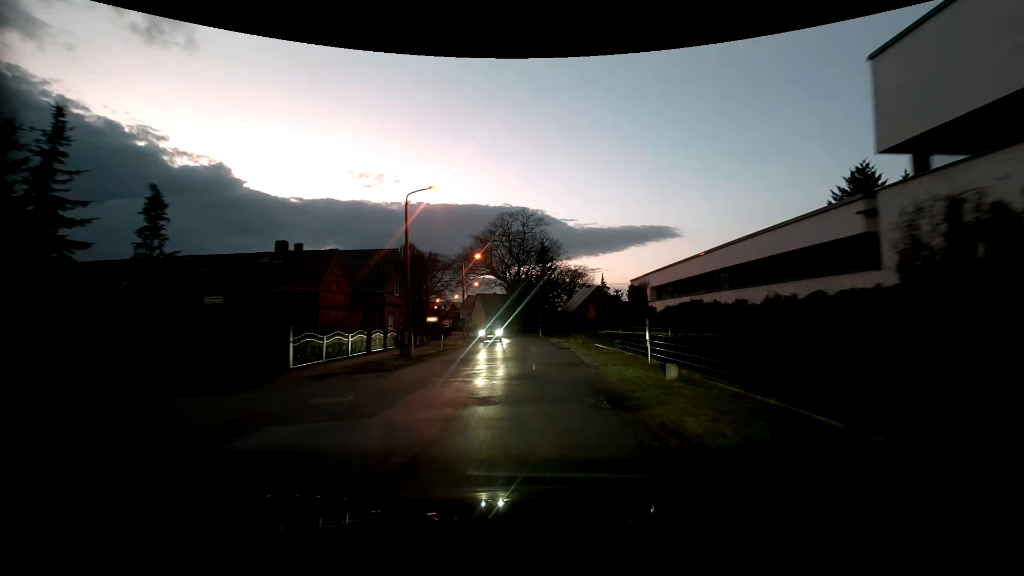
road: tertiary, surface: asphalt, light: Dusk
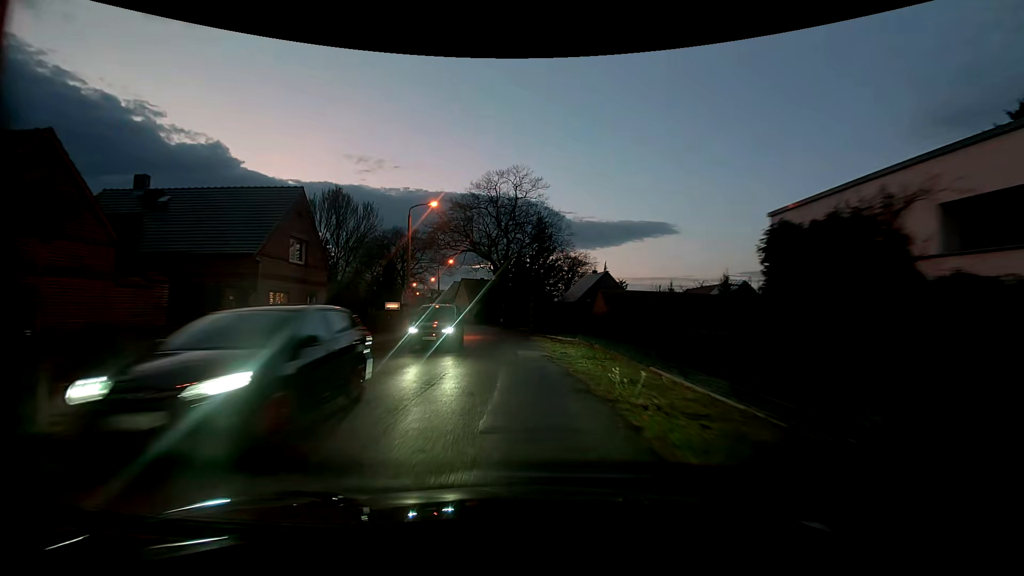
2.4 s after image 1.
(+0.3, +16.3) m; +1°
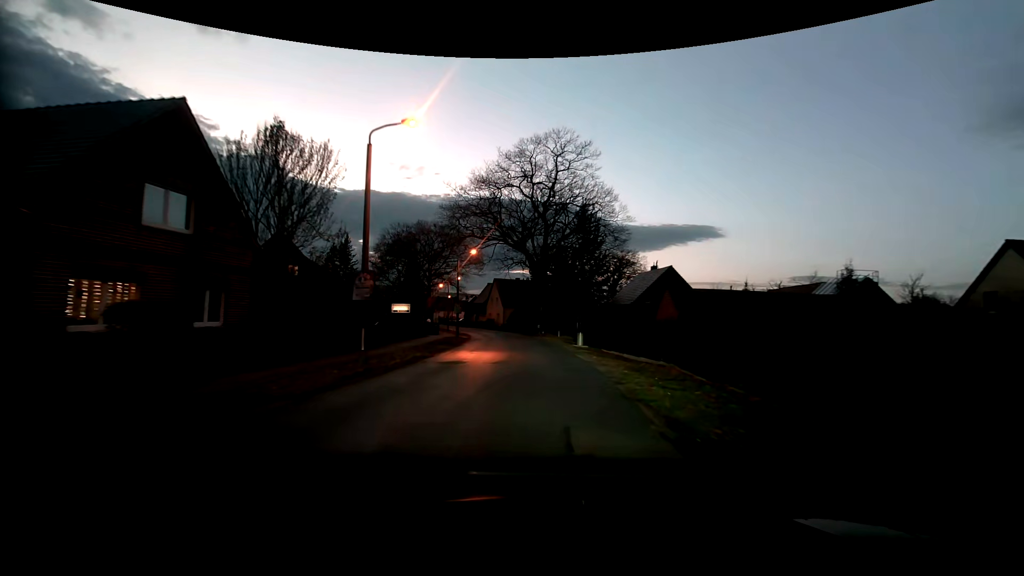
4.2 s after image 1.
(-0.4, +12.0) m; -5°
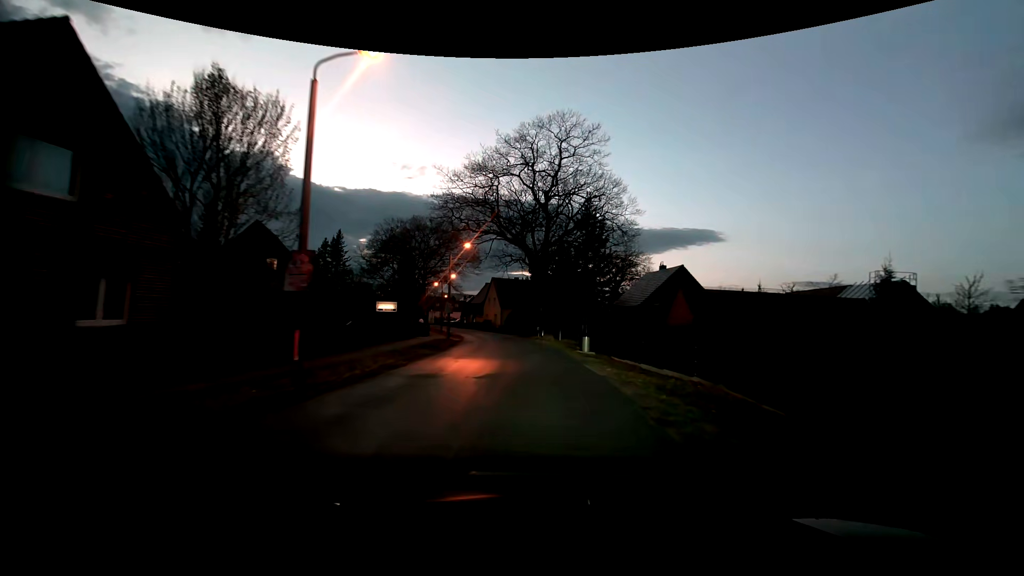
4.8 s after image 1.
(0.0, +4.0) m; +1°
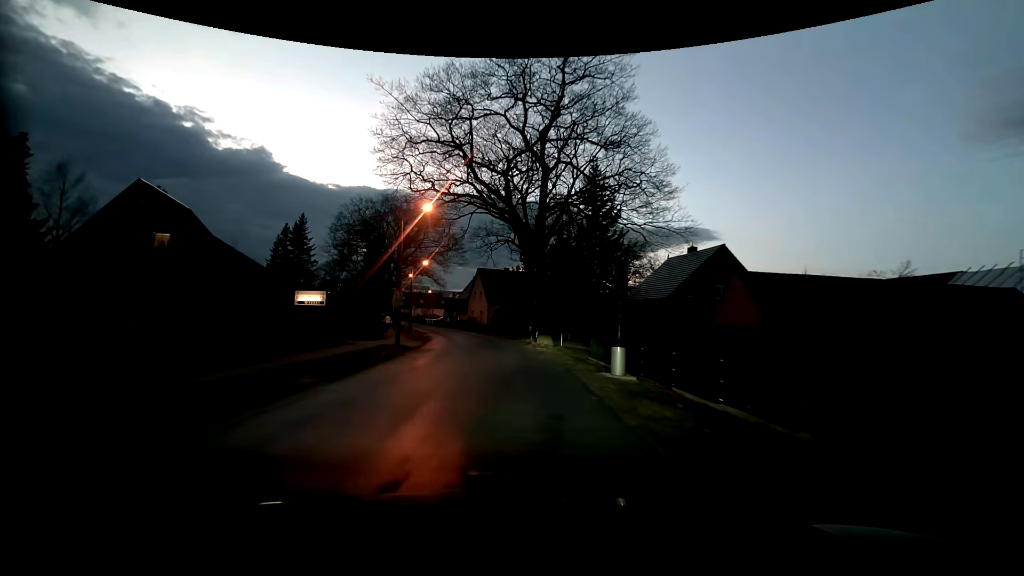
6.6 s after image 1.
(+0.1, +12.2) m; +1°
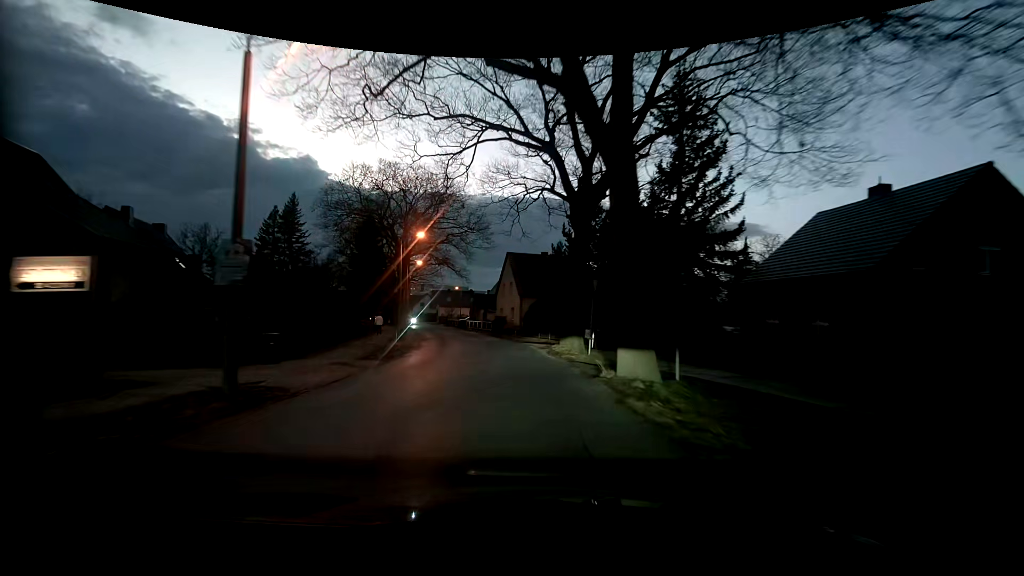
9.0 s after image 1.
(-0.6, +17.1) m; -5°
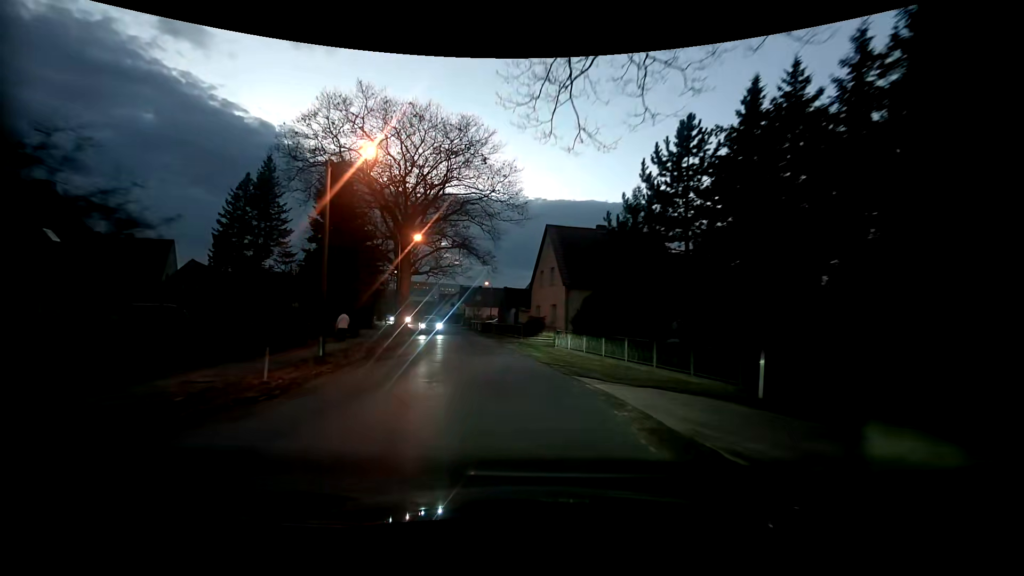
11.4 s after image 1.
(-0.6, +17.2) m; -5°
(0, +10) (-1, +20) (-3, +30) (-5, +40) (-7, +49) (-10, +59) (-13, +69) (-16, +78) (-19, +87) (-23, +97) m
